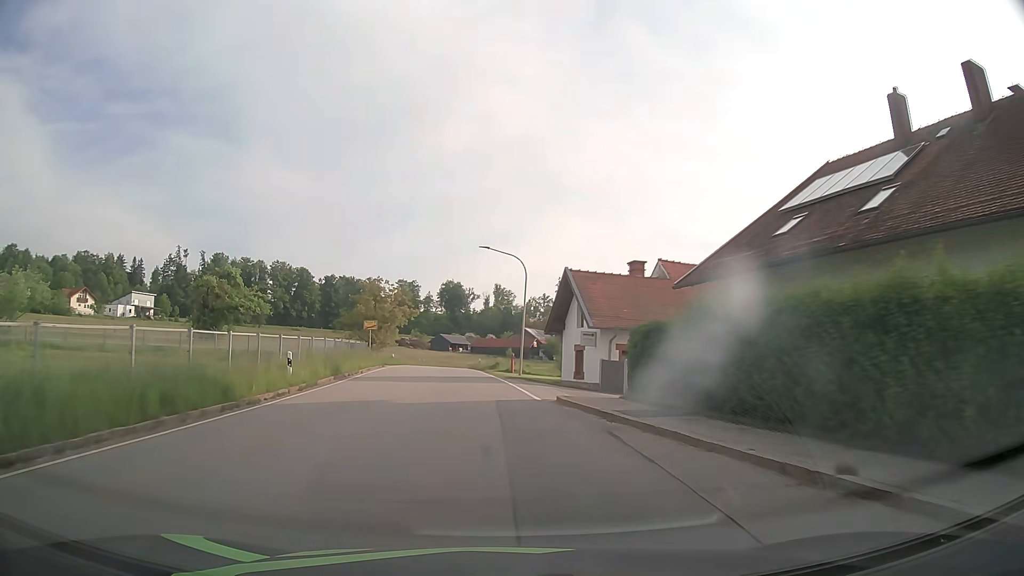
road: tertiary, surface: asphalt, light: Day
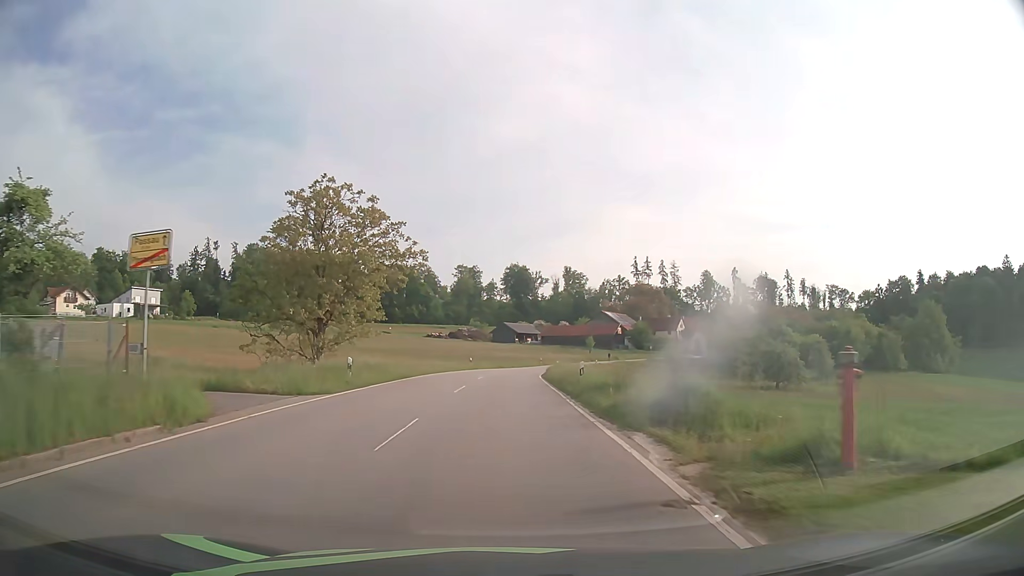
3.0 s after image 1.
(-2.6, +38.5) m; -6°
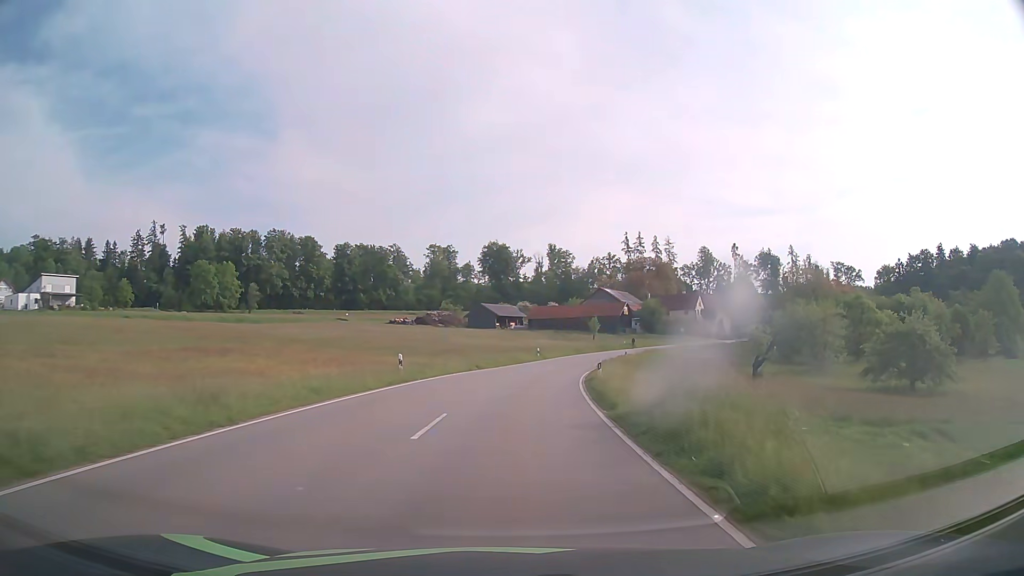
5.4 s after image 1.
(-0.1, +35.3) m; +1°
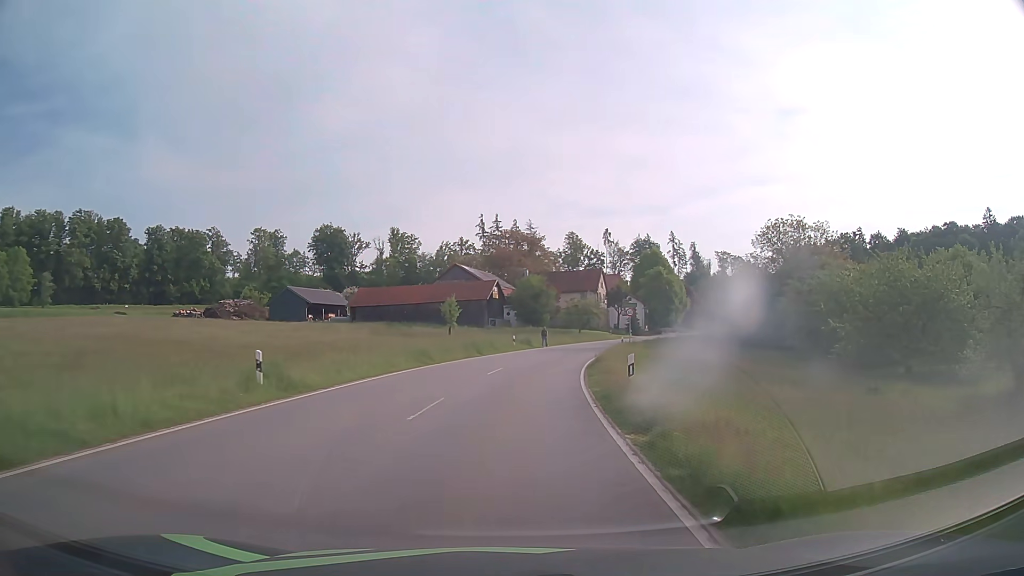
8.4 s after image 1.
(+4.6, +46.3) m; +13°
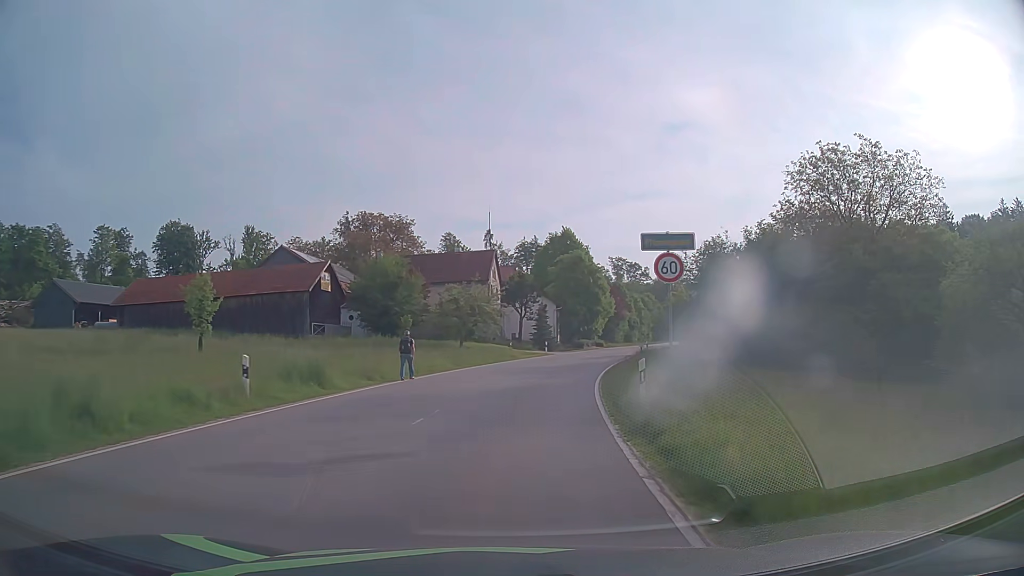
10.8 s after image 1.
(+3.1, +35.6) m; +10°
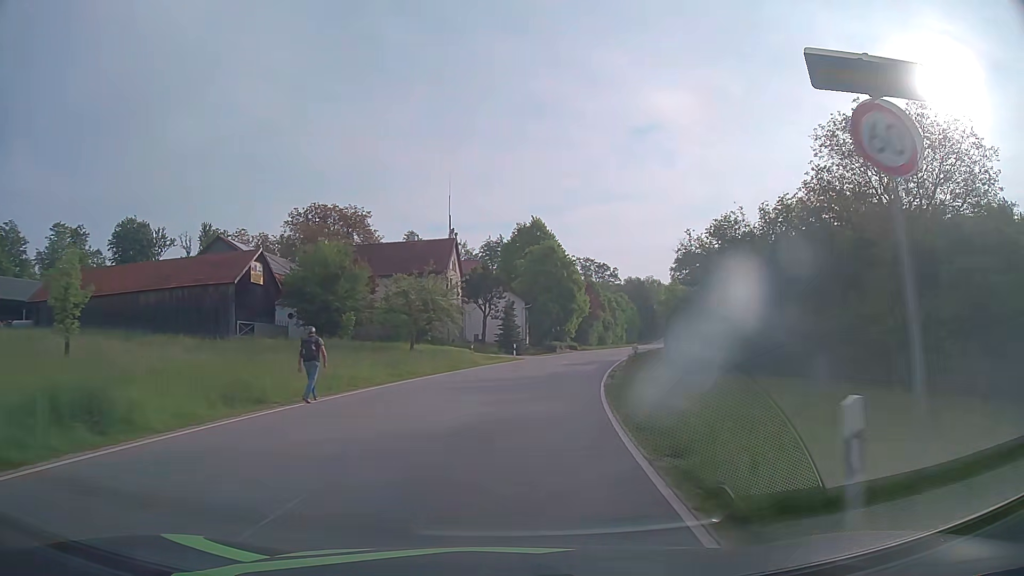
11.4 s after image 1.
(+0.2, +8.9) m; +3°
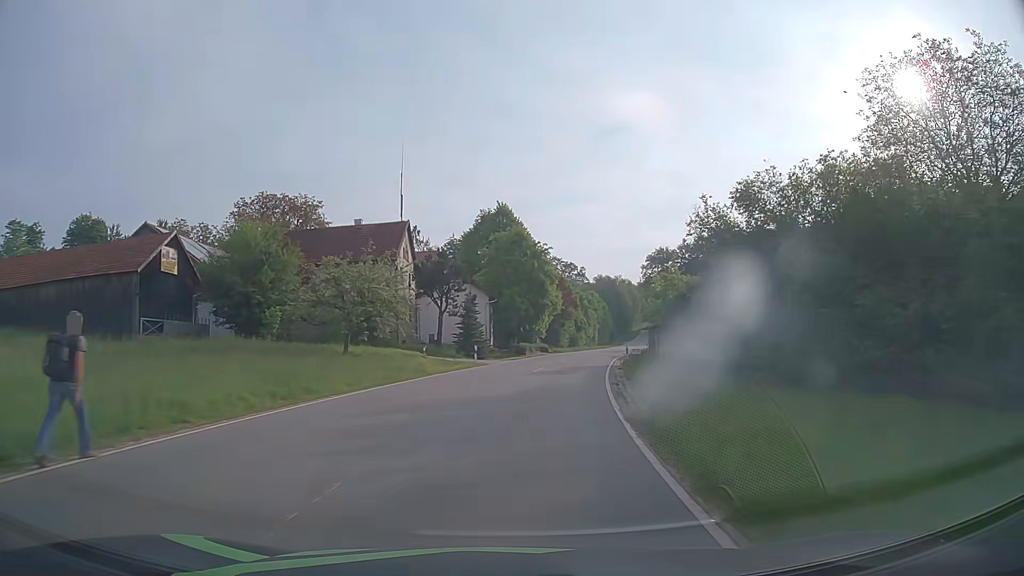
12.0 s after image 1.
(+0.2, +8.9) m; +3°
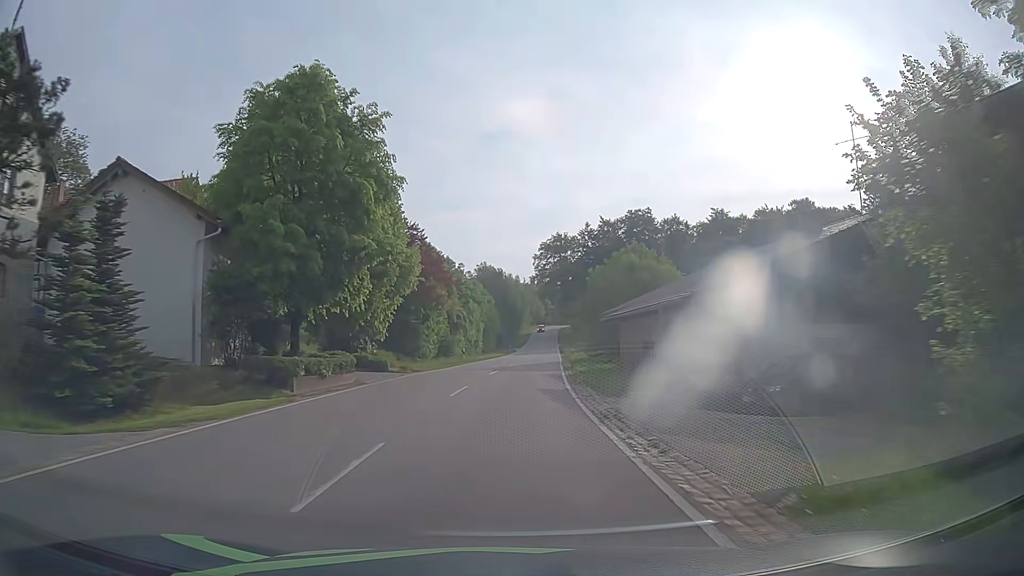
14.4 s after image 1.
(+3.7, +35.4) m; +10°
(0, +10) (0, +20) (+1, +30) (+2, +40) (+2, +50) (+3, +60) (+4, +70) (+5, +80) (+5, +90) (+6, +100) m
